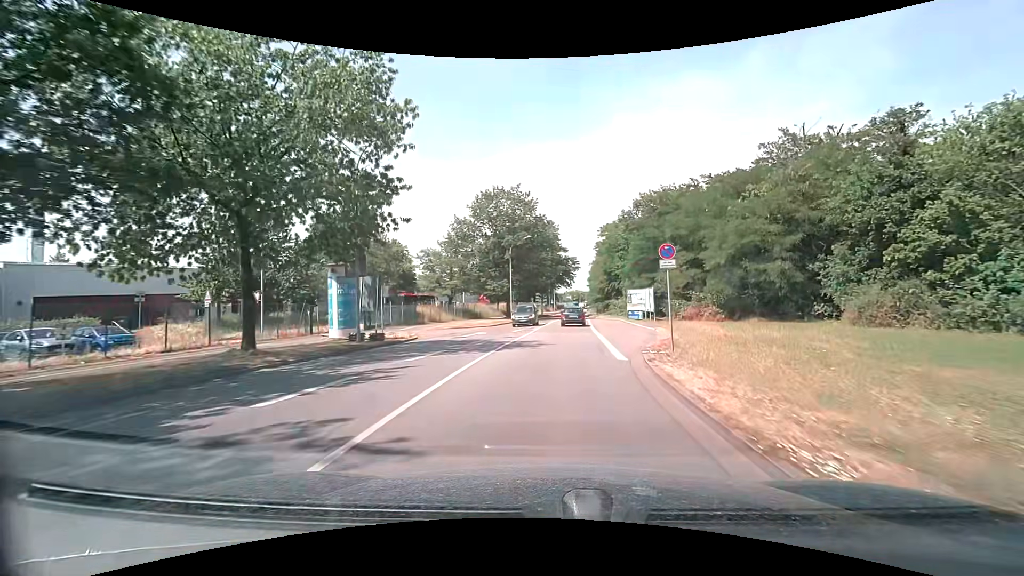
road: secondary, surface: asphalt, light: Day
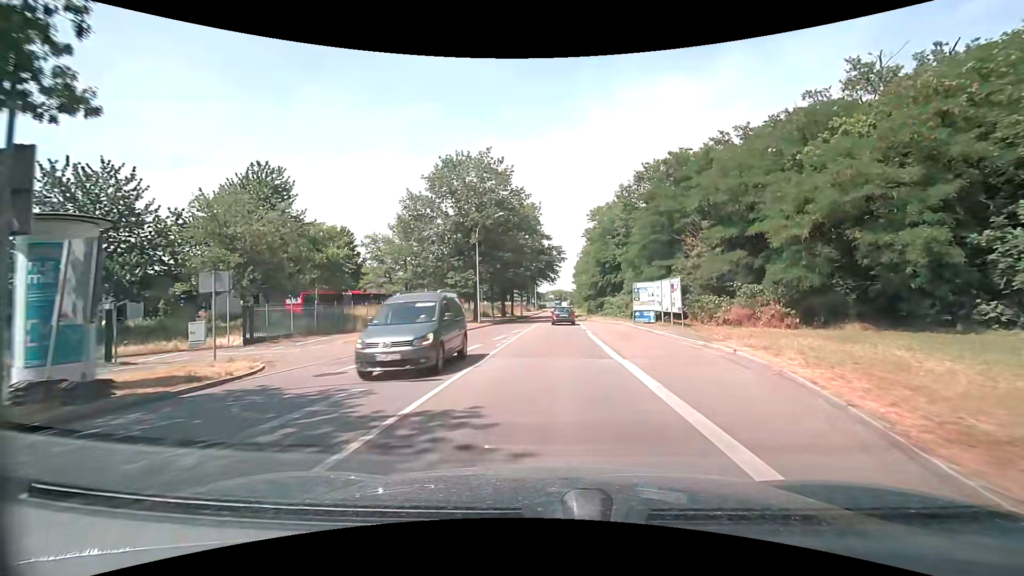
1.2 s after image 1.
(+0.4, +13.6) m; +3°
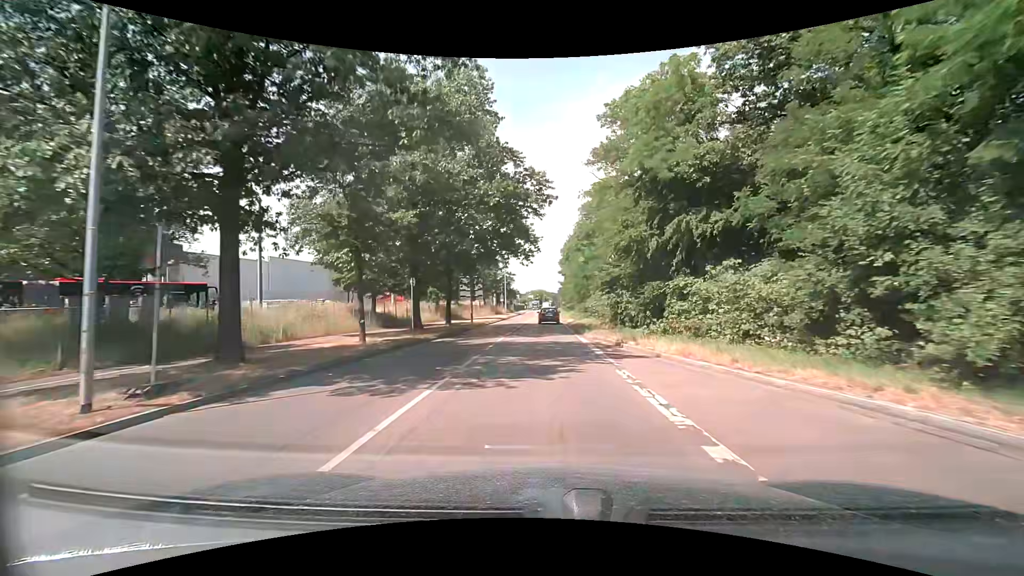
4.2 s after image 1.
(+0.7, +34.9) m; +2°
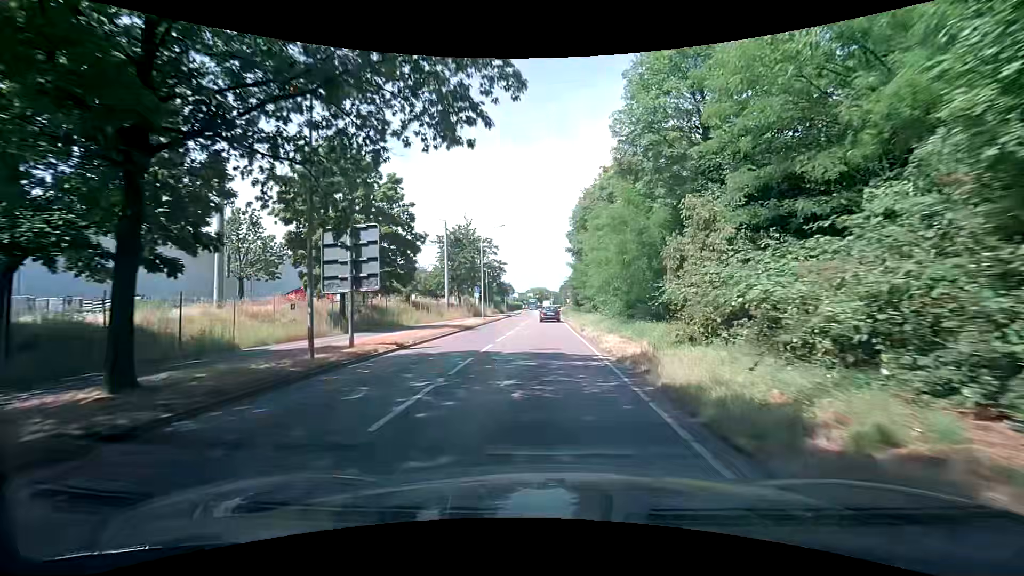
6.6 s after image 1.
(-0.1, +28.6) m; -1°
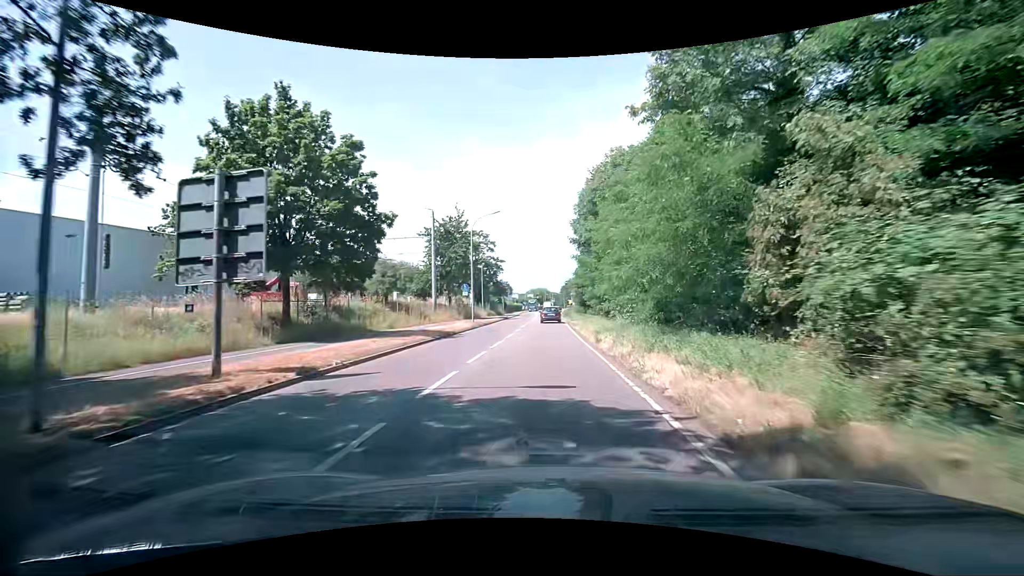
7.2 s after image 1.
(0.0, +7.2) m; +1°
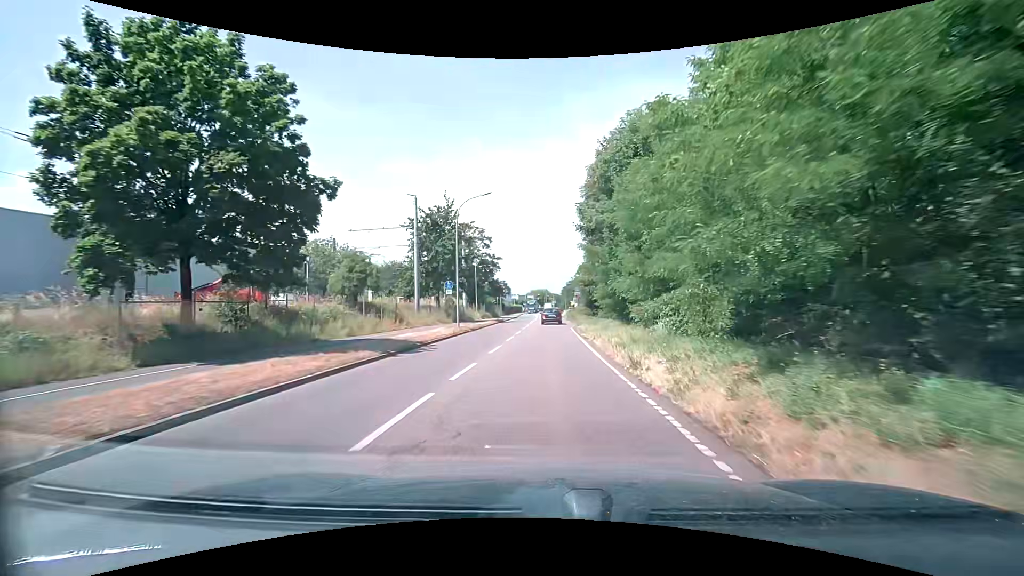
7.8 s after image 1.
(-0.1, +7.2) m; -1°
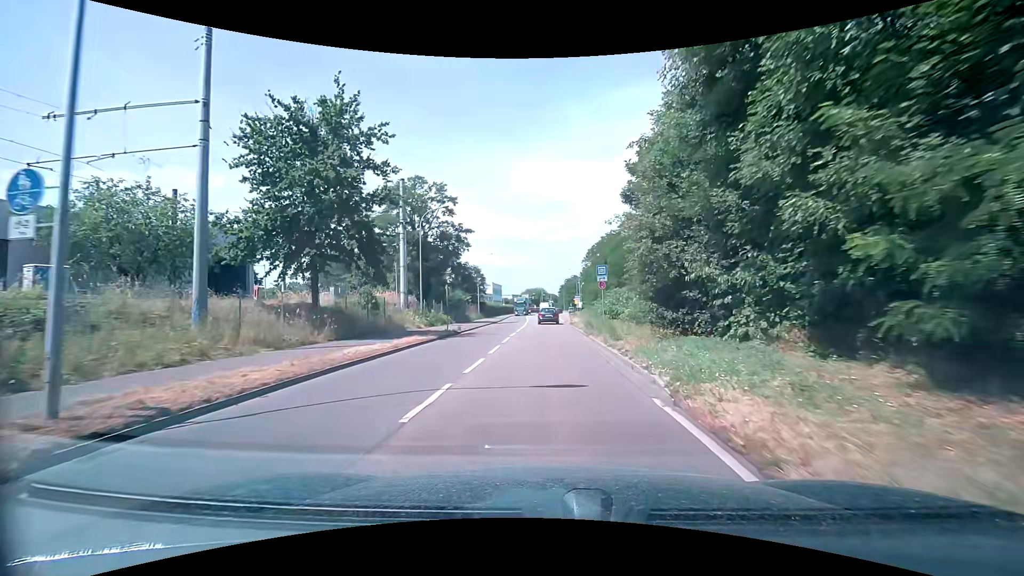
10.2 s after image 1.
(+0.1, +27.6) m; +1°
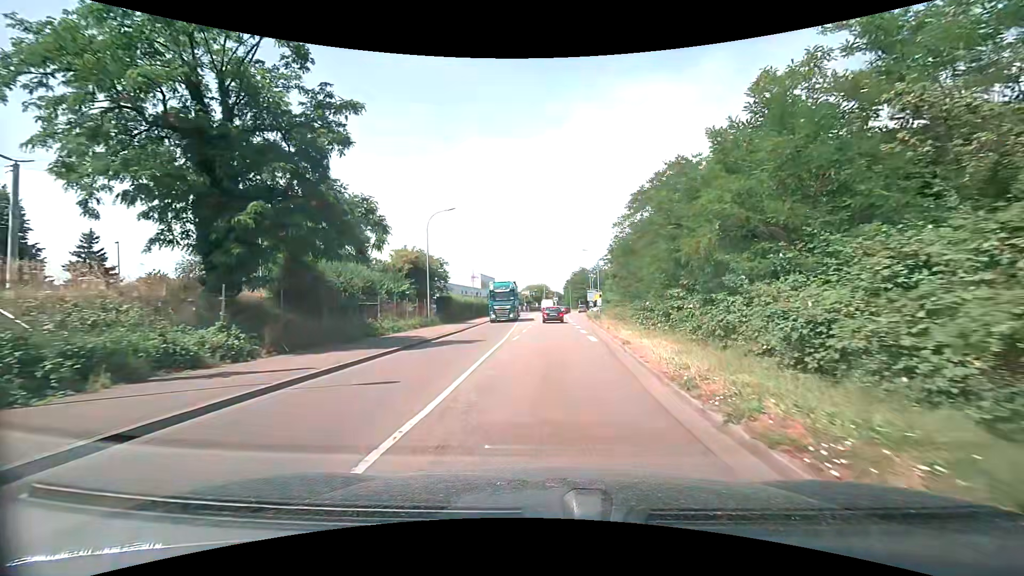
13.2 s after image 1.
(-0.2, +30.9) m; -1°
(0, +10) (0, +20) (+1, +30) (+1, +40) (+1, +50) (+1, +60) (+2, +70) (+3, +80) (+3, +90) (+4, +100) m
